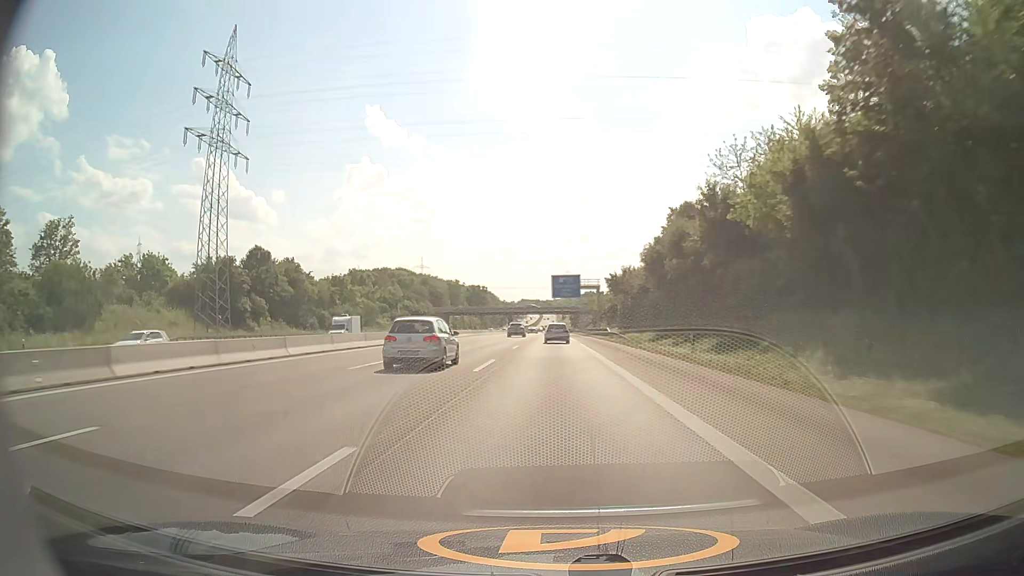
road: motorway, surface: asphalt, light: Day
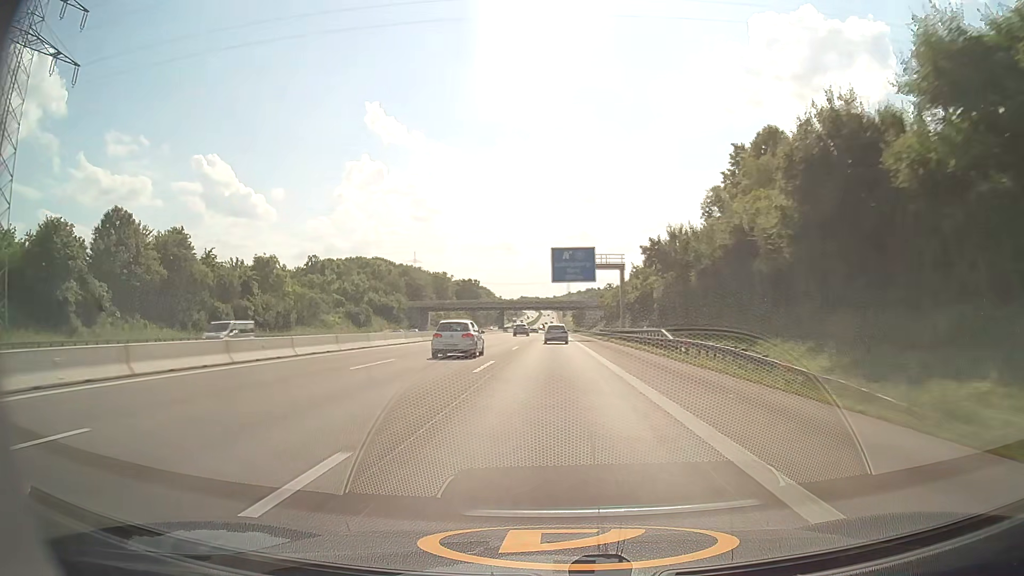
(0.0, +35.2) m; 0°
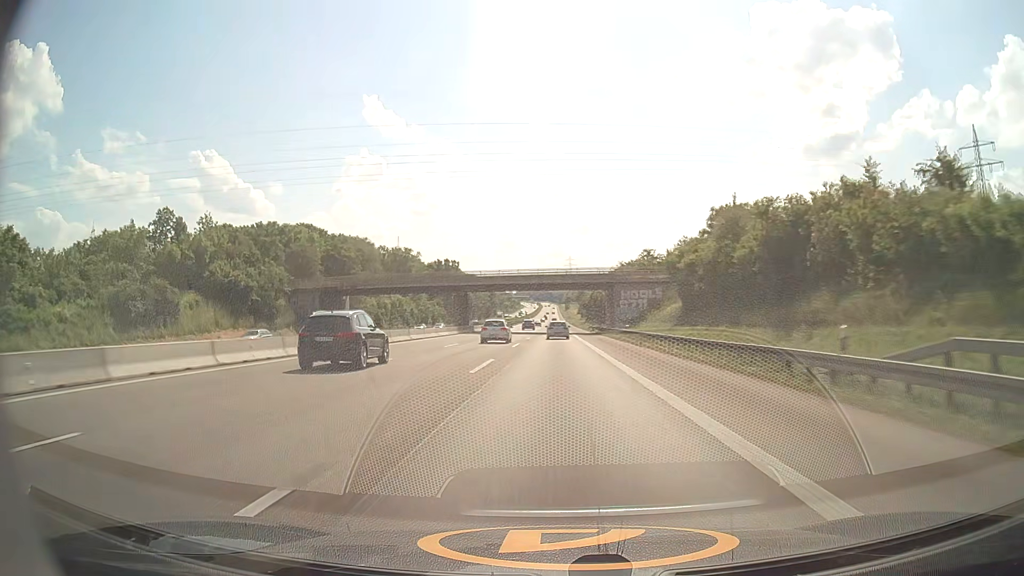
(-0.1, +71.3) m; 0°
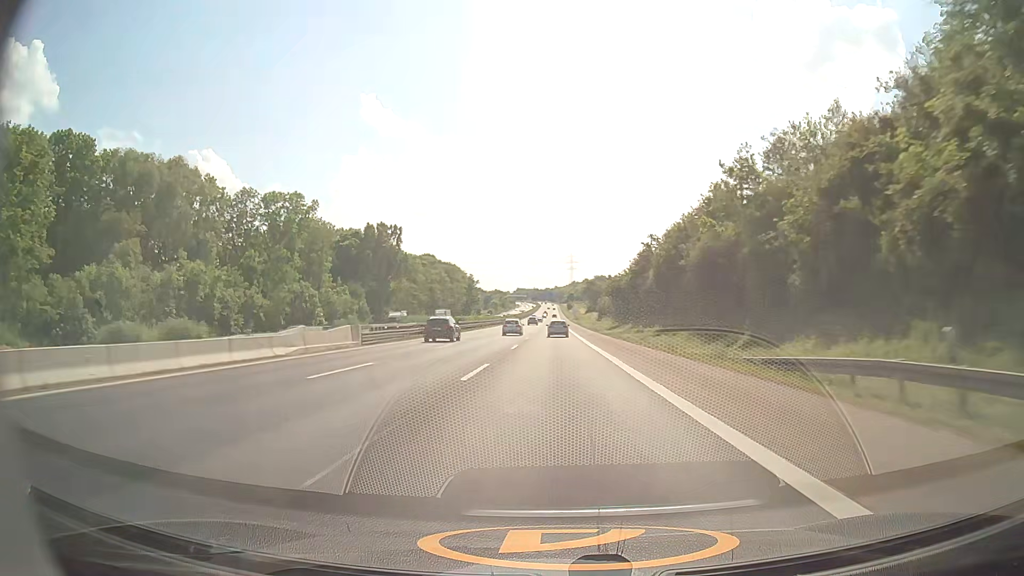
(-0.1, +90.4) m; -1°
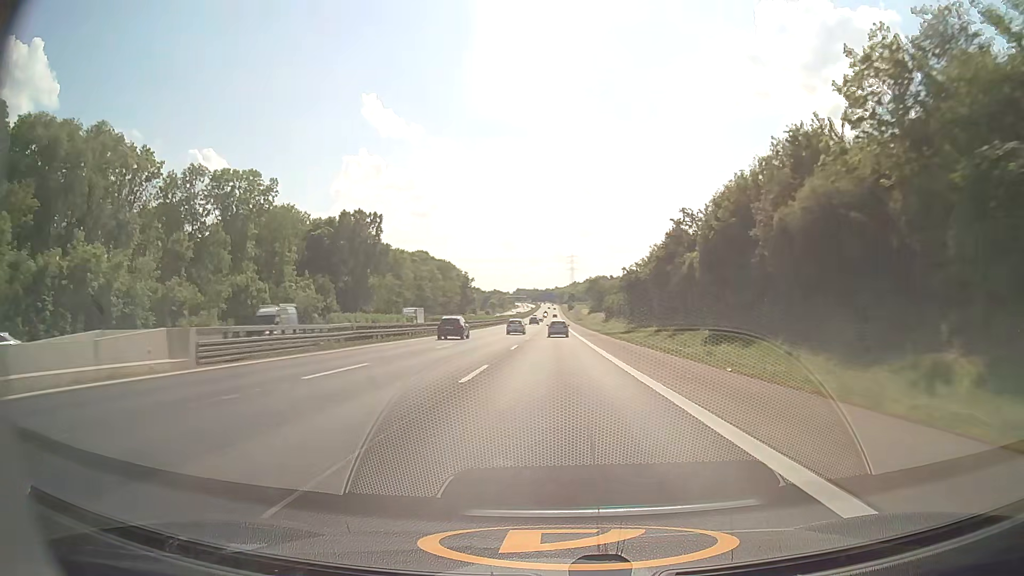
(0.0, +18.2) m; +1°
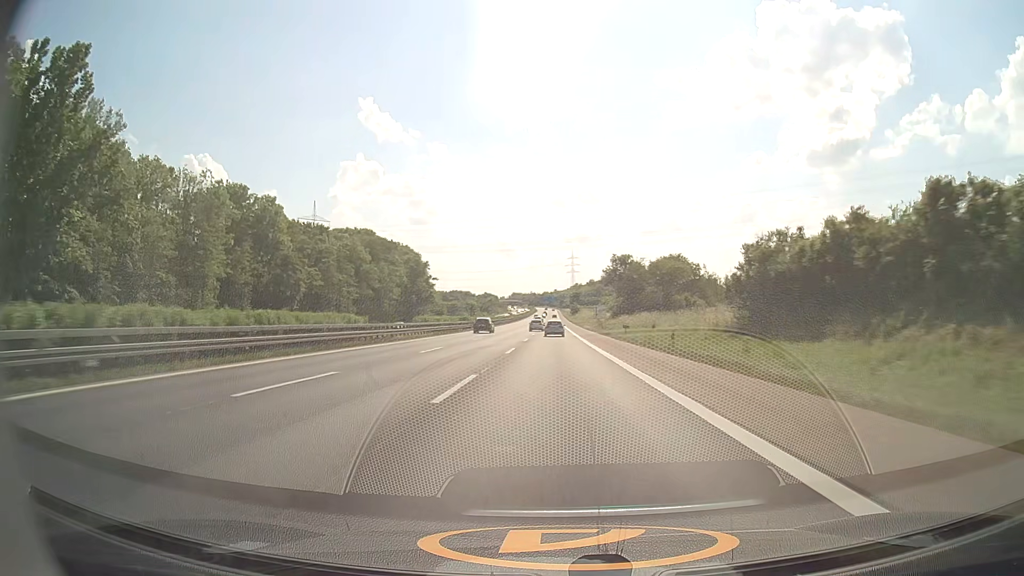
(+0.3, +92.3) m; 0°
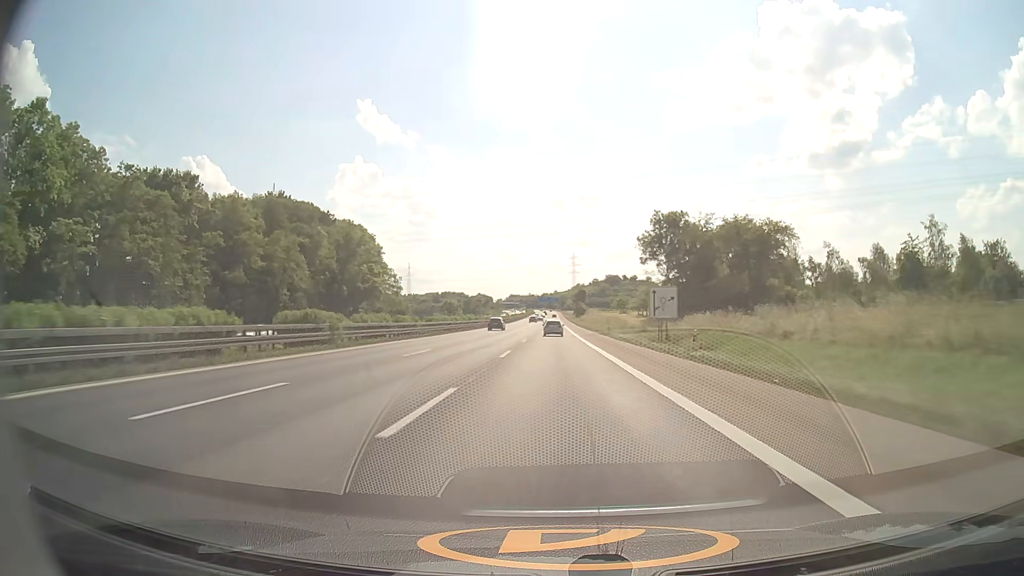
(-0.1, +56.4) m; 0°
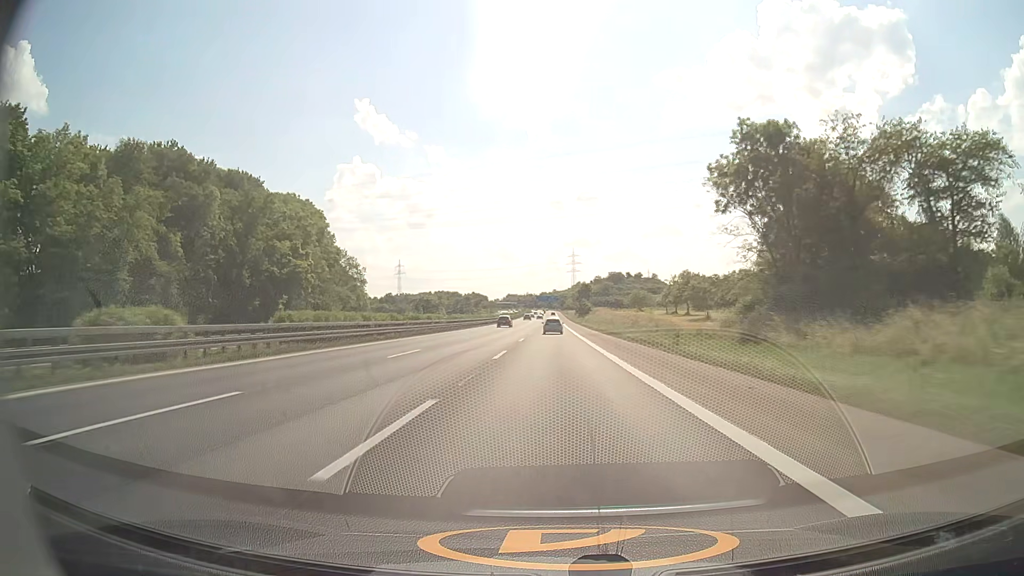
(0.0, +37.6) m; 0°
(0, +10) (0, +20) (0, +30) (0, +40) (0, +50) (0, +60) (0, +70) (0, +80) (0, +90) (0, +100) m
